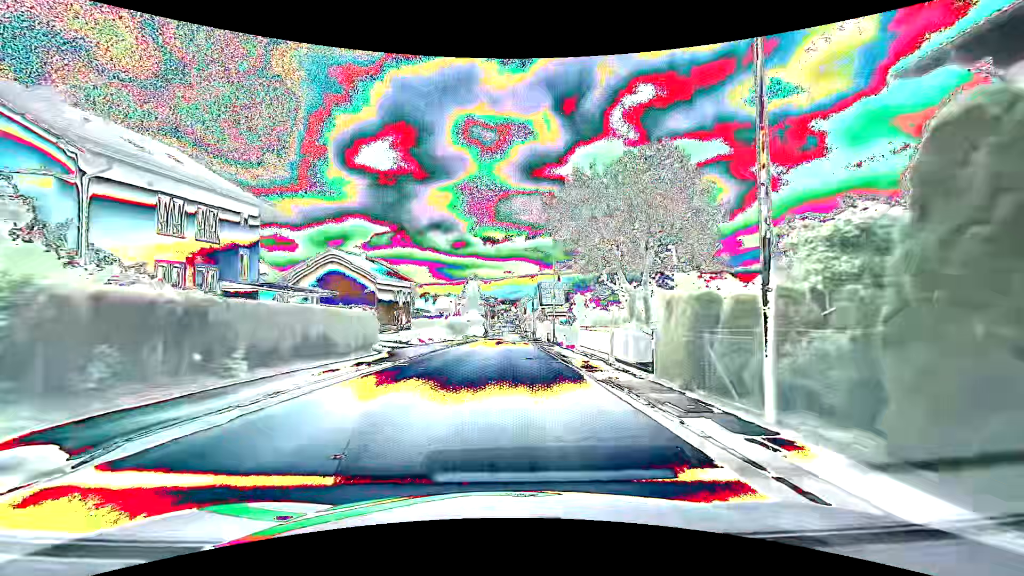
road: tertiary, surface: asphalt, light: Day
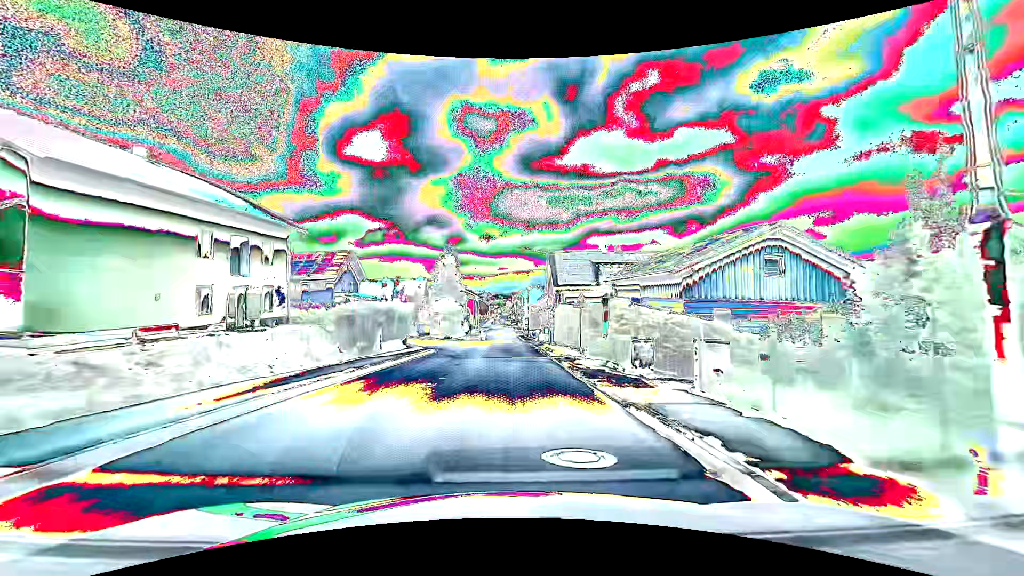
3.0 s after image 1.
(-0.1, +37.2) m; 0°
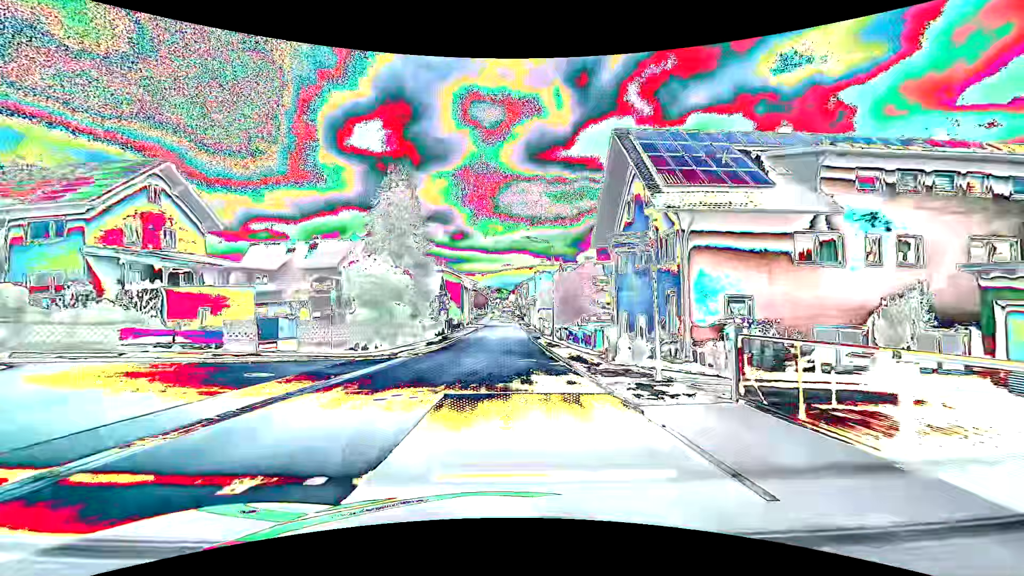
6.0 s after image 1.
(0.0, +37.6) m; 0°
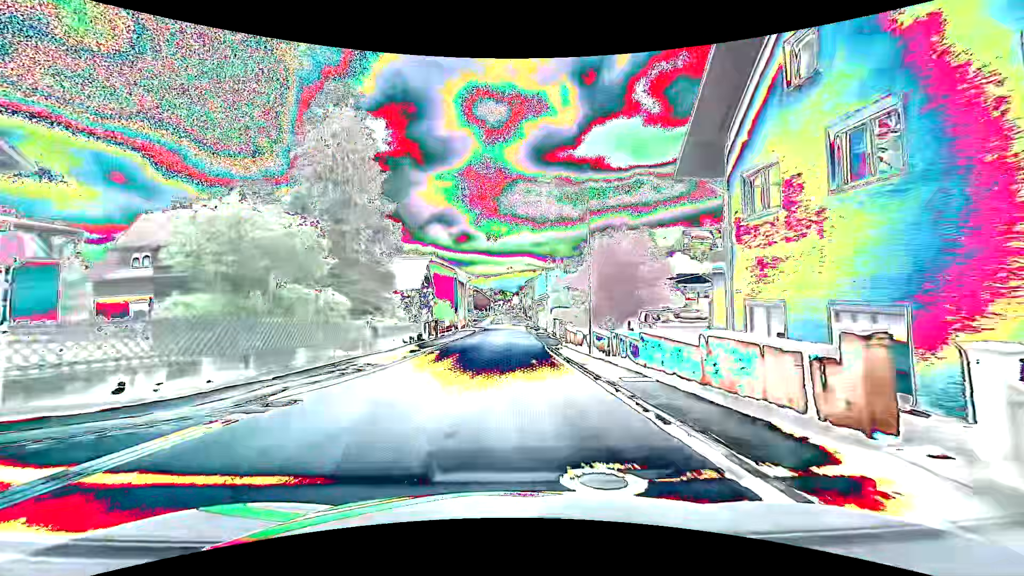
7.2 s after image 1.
(-0.2, +15.1) m; -1°
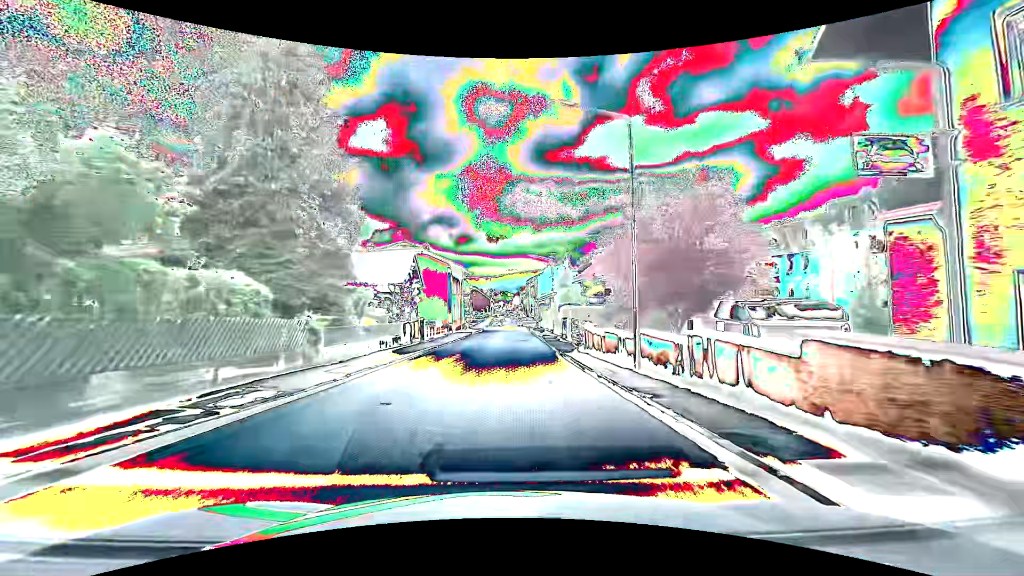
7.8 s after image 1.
(-0.1, +7.6) m; -1°
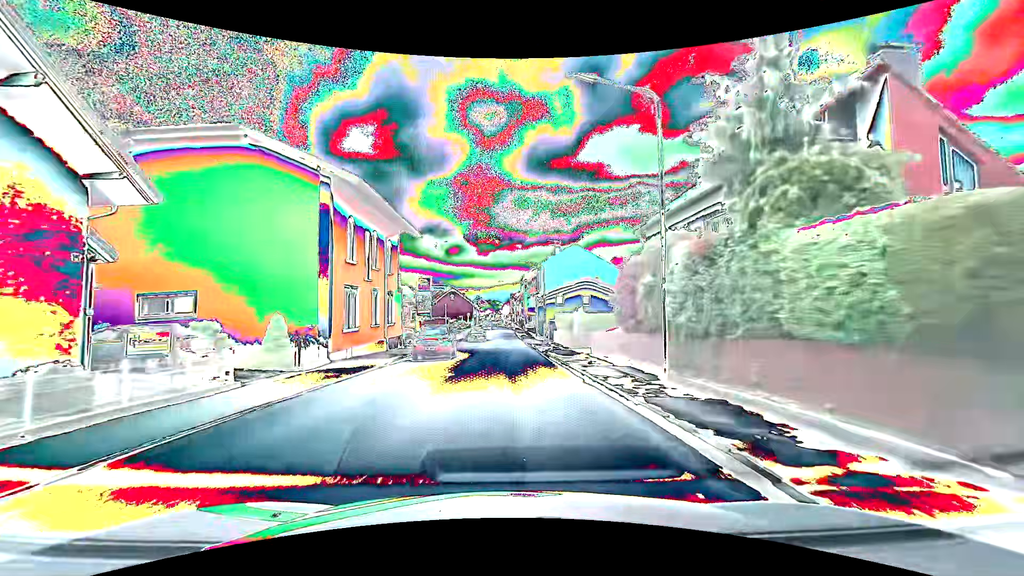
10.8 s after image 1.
(+0.9, +37.7) m; +2°
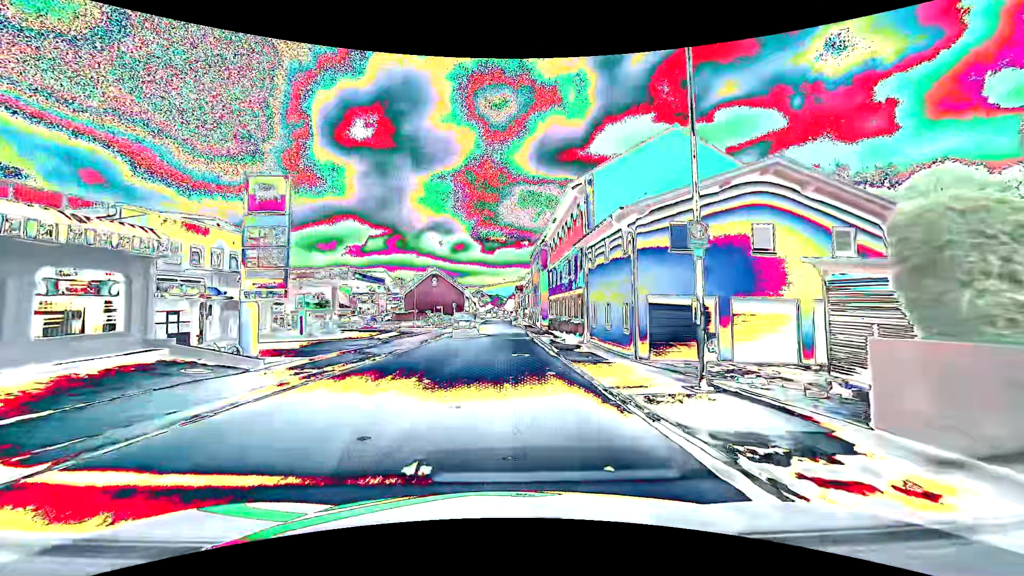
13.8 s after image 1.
(0.0, +38.0) m; 0°
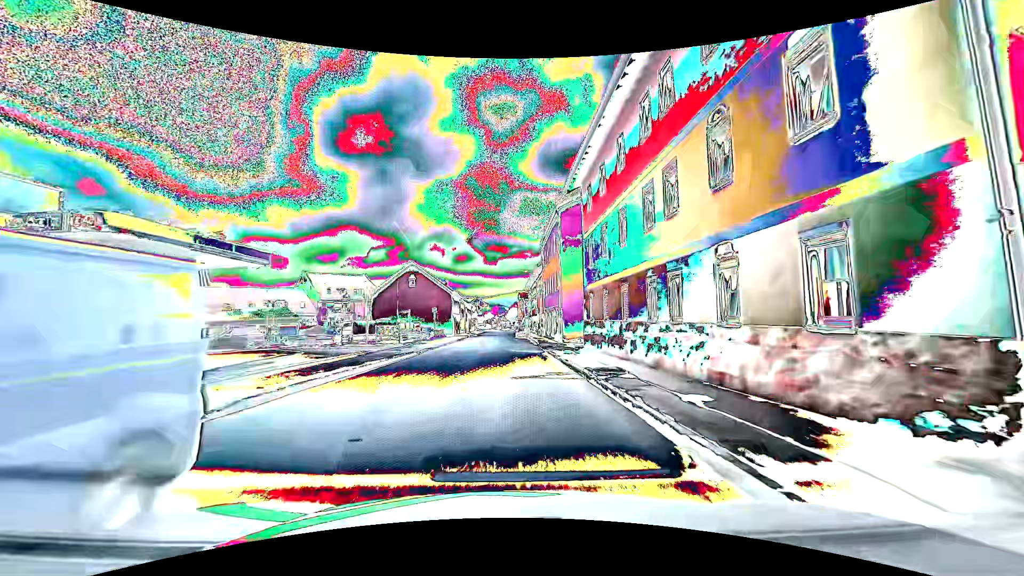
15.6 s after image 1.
(-0.1, +22.8) m; 0°
(0, +10) (0, +20) (-1, +30) (-1, +40) (-1, +50) (-2, +60) (-1, +70) (-1, +80) (-1, +90) (-1, +100) m
